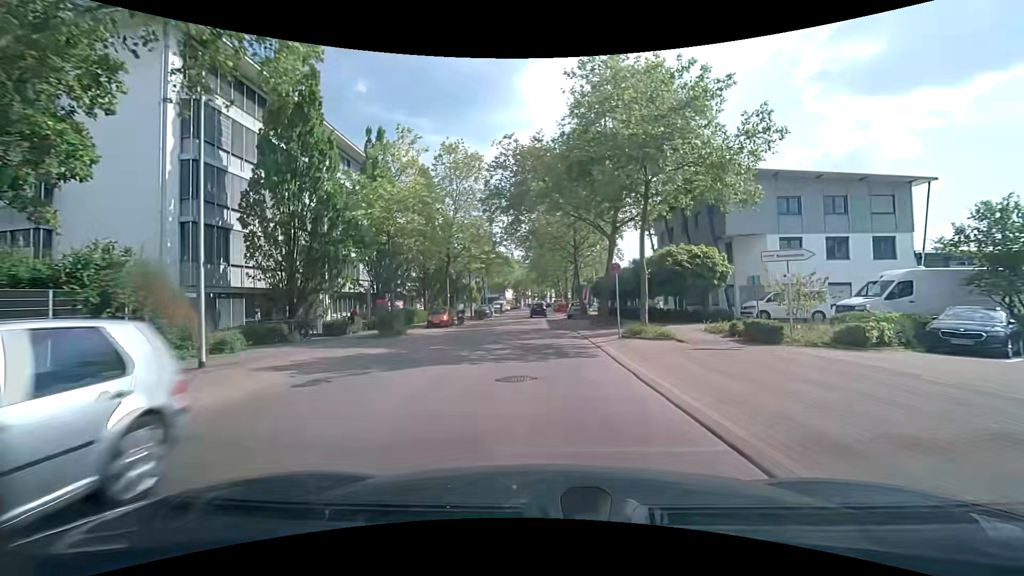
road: tertiary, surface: asphalt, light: Day
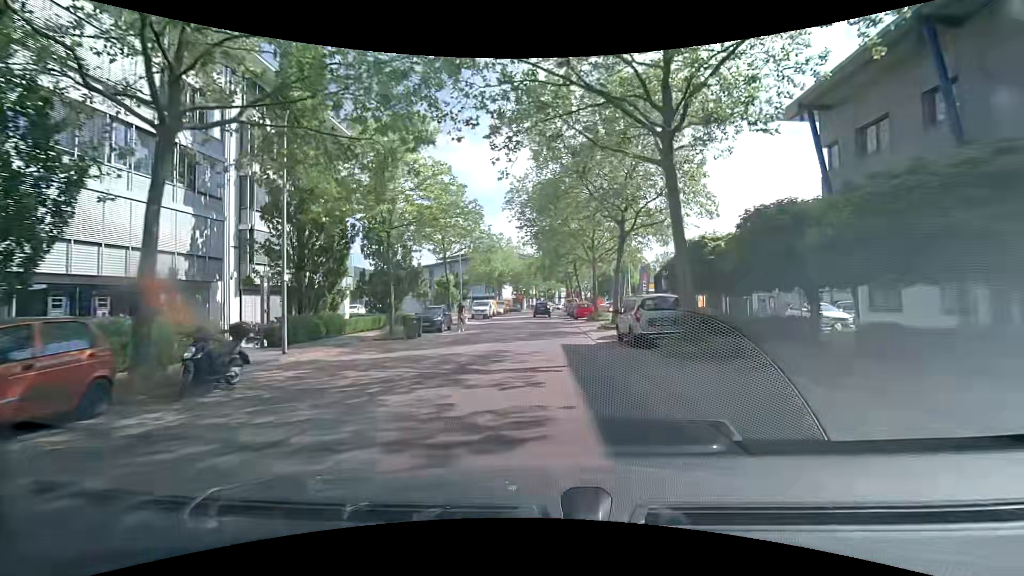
(-0.5, +30.7) m; +1°
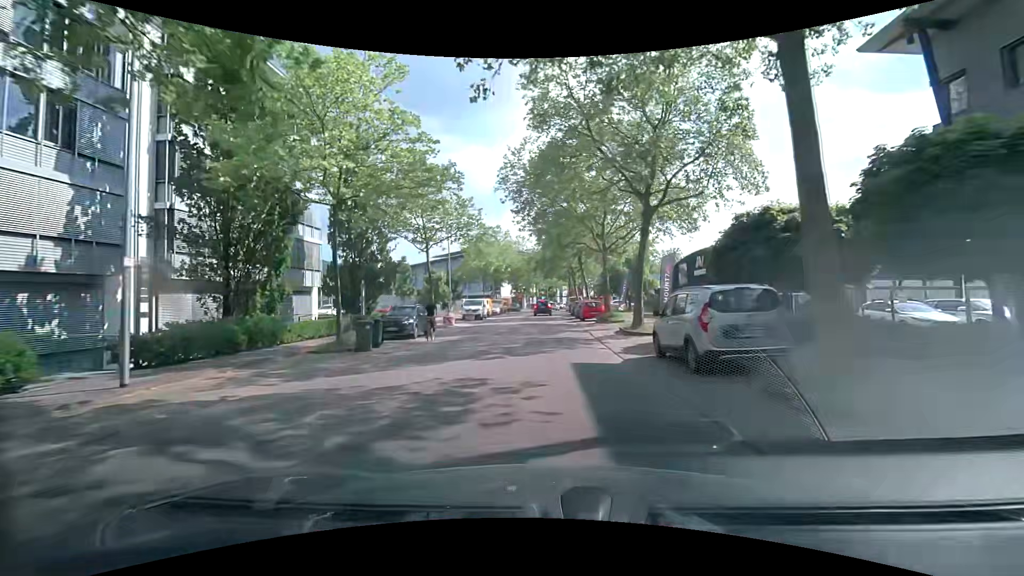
(-0.2, +6.4) m; -2°
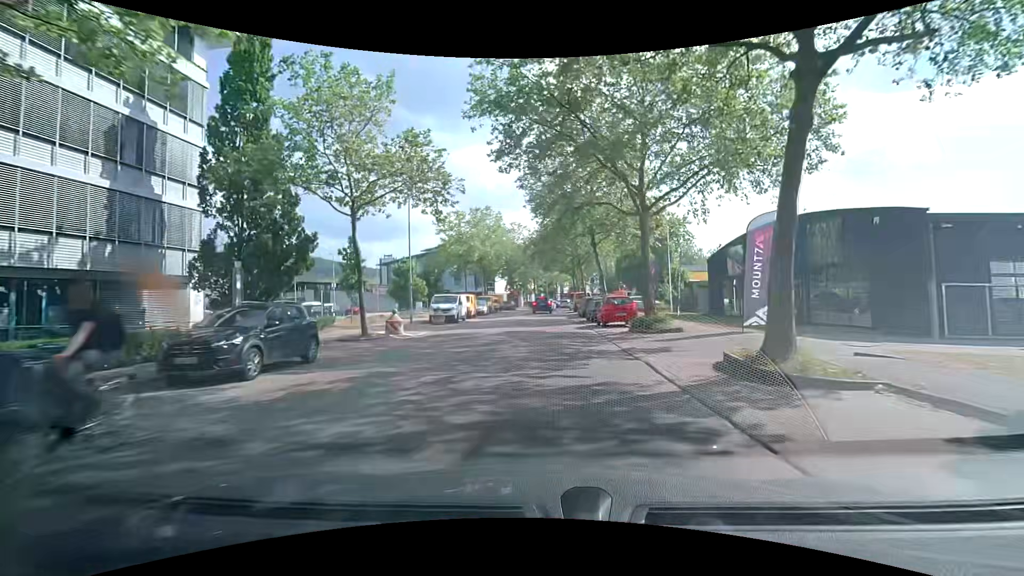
(-0.1, +12.8) m; +1°
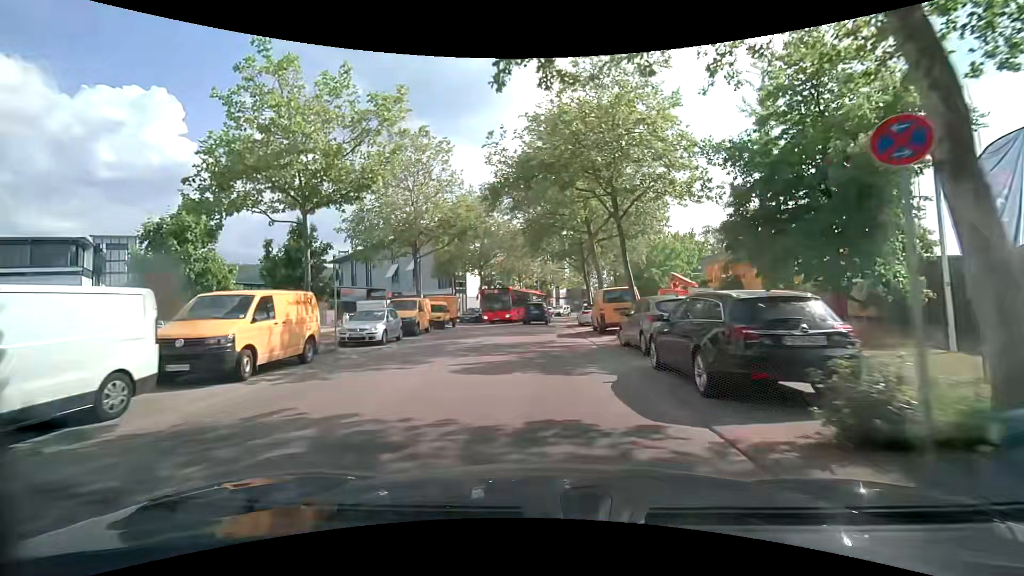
(-0.2, +29.0) m; -1°
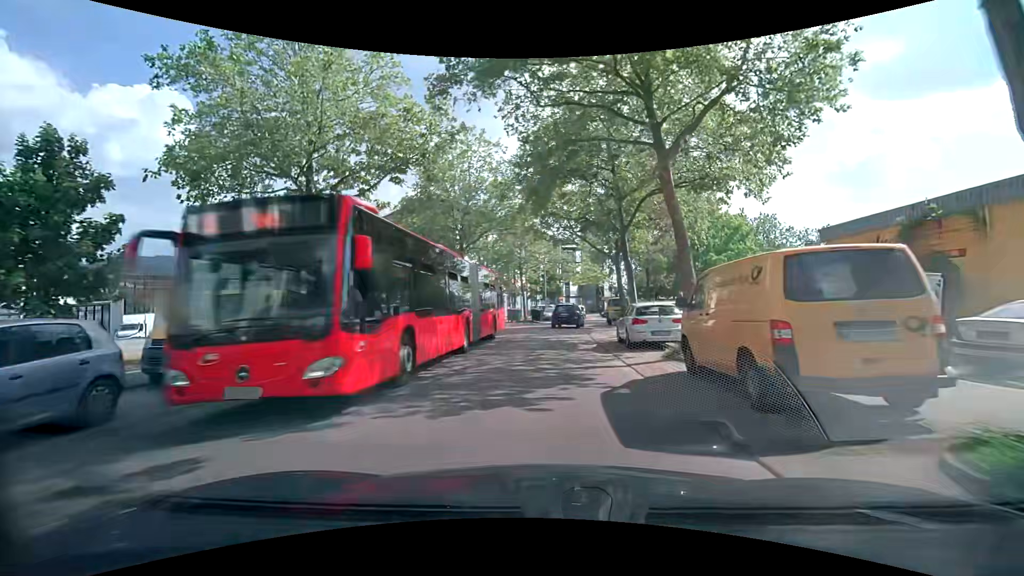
(0.0, +15.4) m; 0°
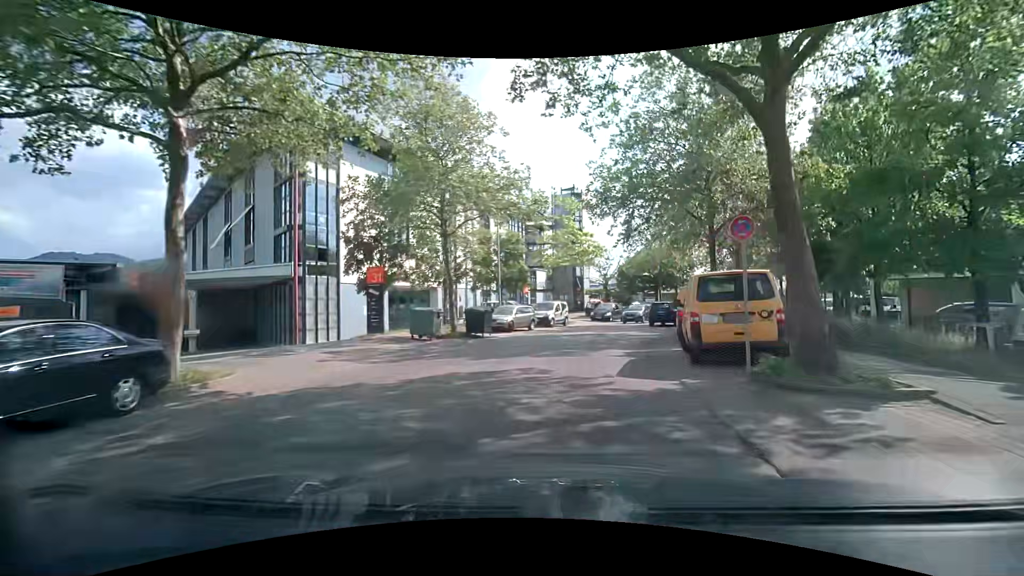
(+0.4, +25.9) m; +4°
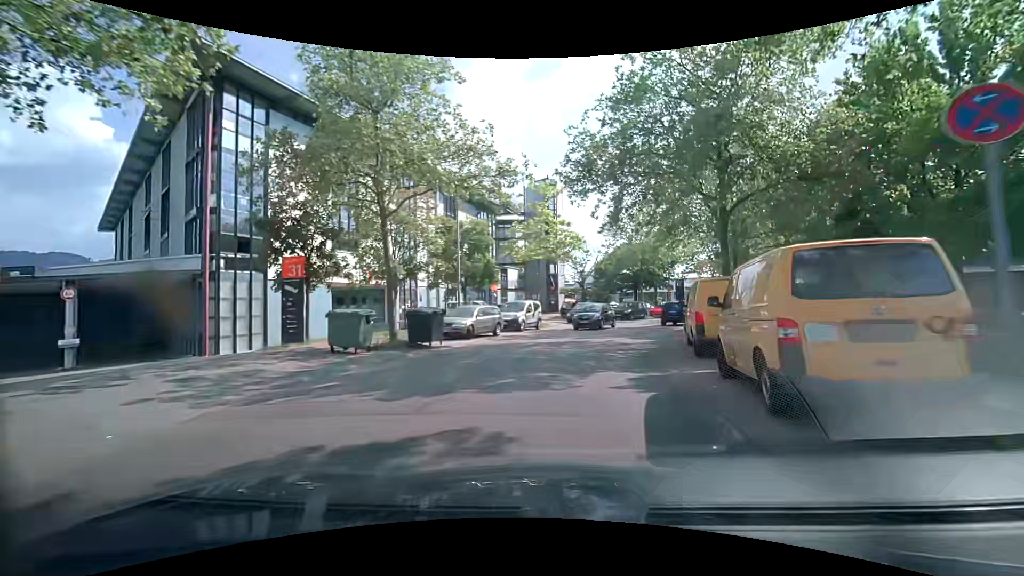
(+0.2, +5.2) m; +4°
(0, +10) (+2, +20) (+5, +29) (+10, +38) (+15, +47) (+21, +54) (+28, +62) (+35, +69) (+41, +77) (+48, +84) m
